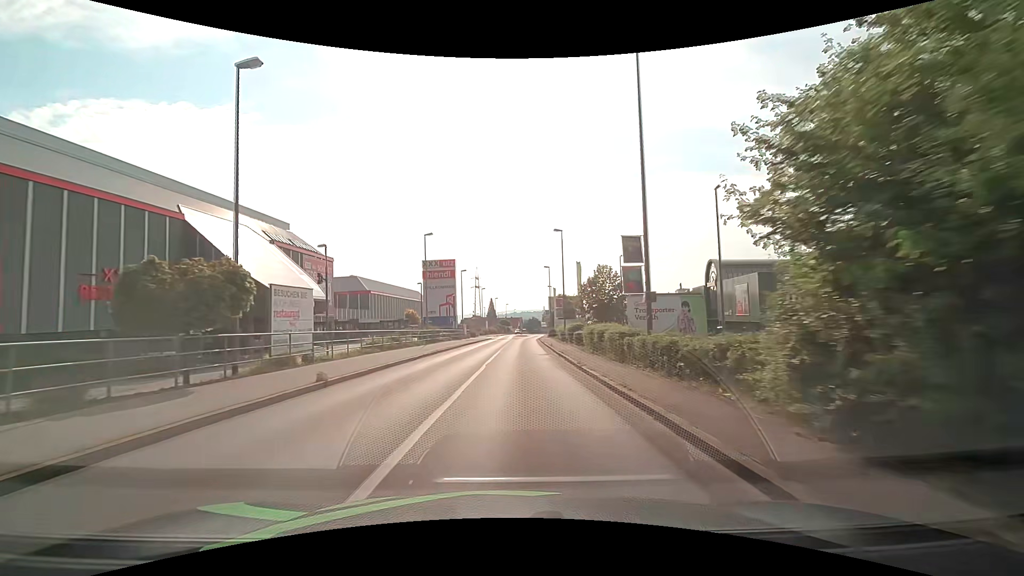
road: tertiary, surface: asphalt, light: Day
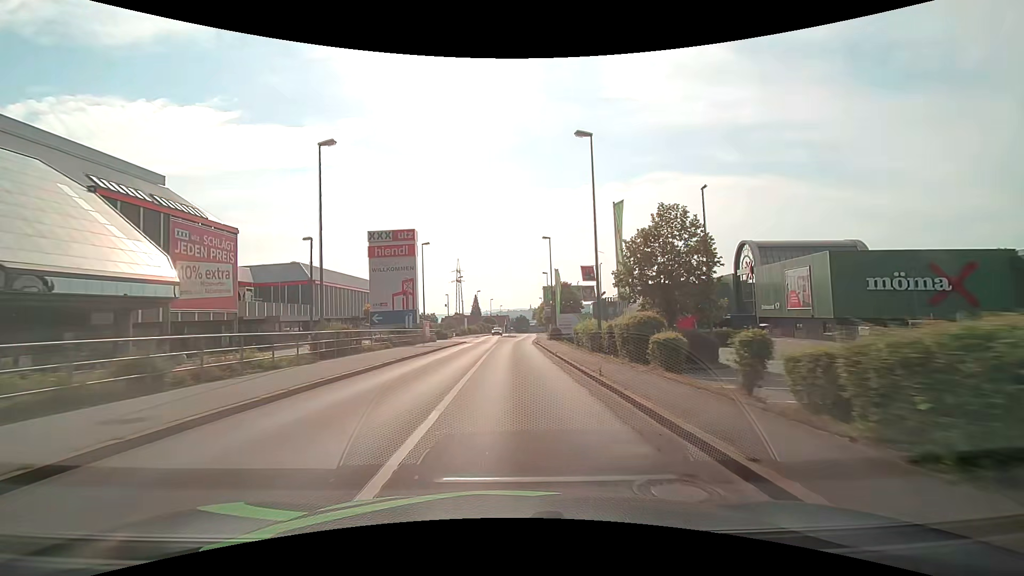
(+0.3, +22.6) m; +1°
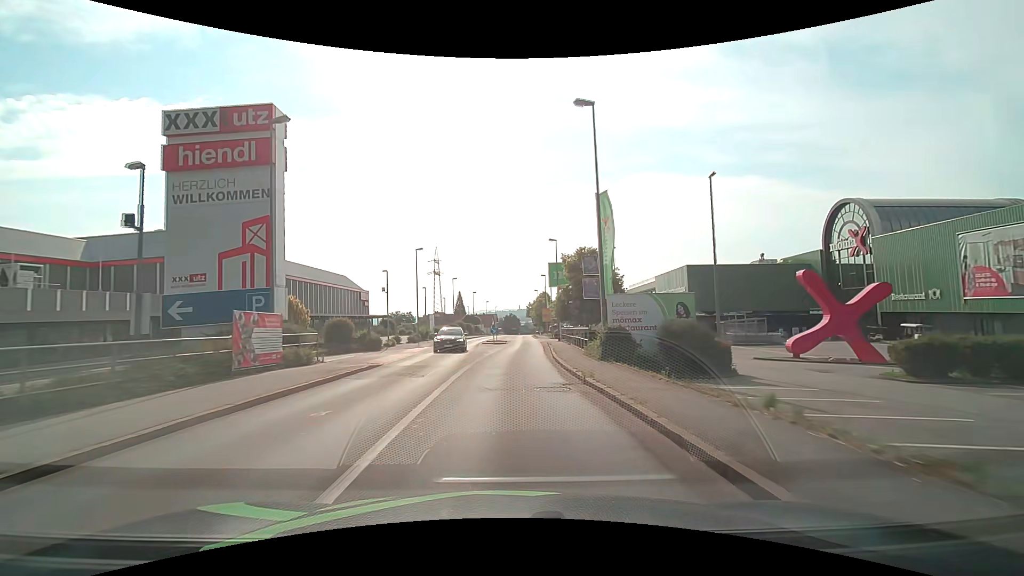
(+0.3, +30.4) m; +1°
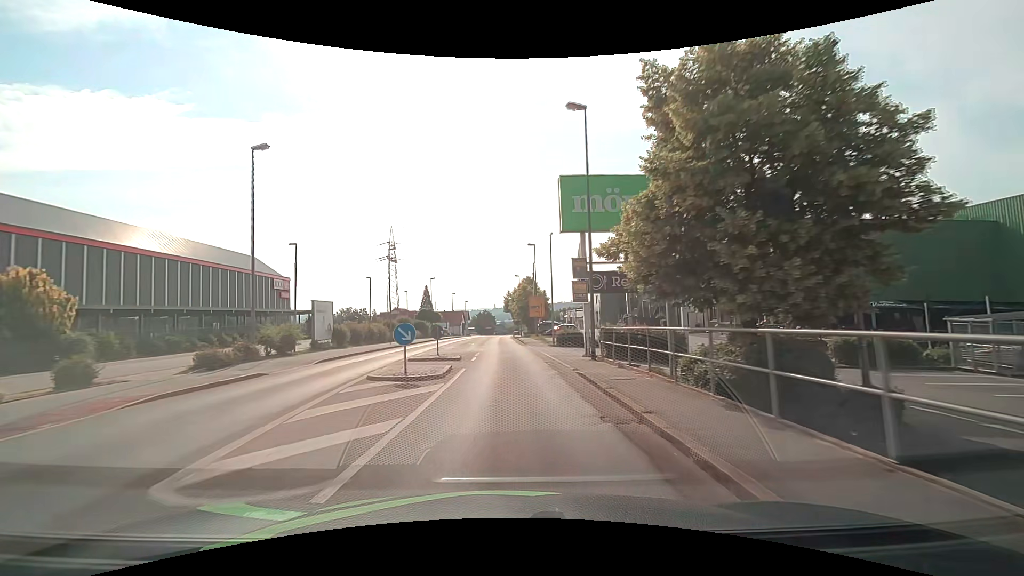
(+0.7, +30.4) m; +3°
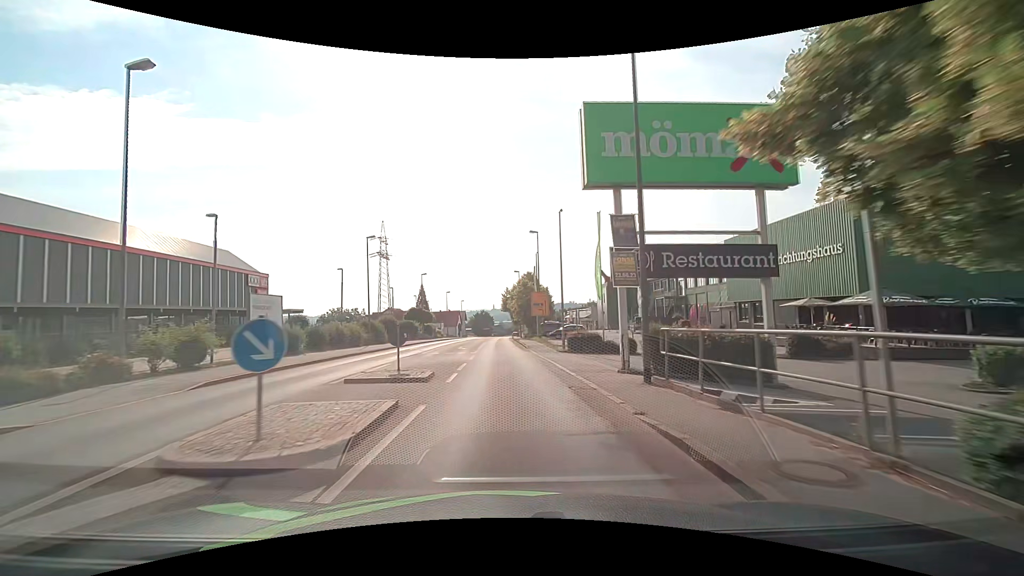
(0.0, +7.6) m; 0°
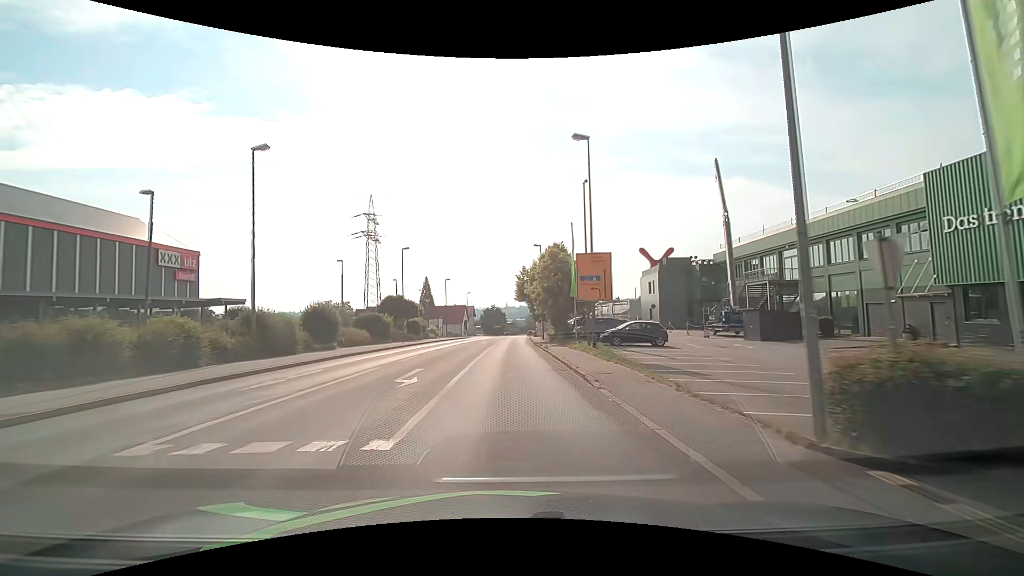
(-0.5, +22.8) m; -2°
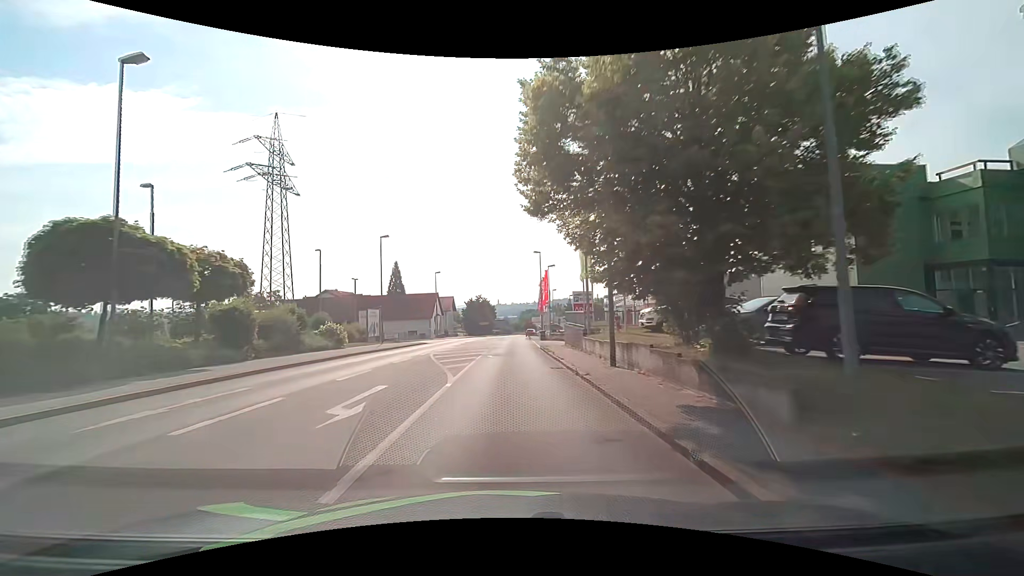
(+0.5, +38.1) m; +1°
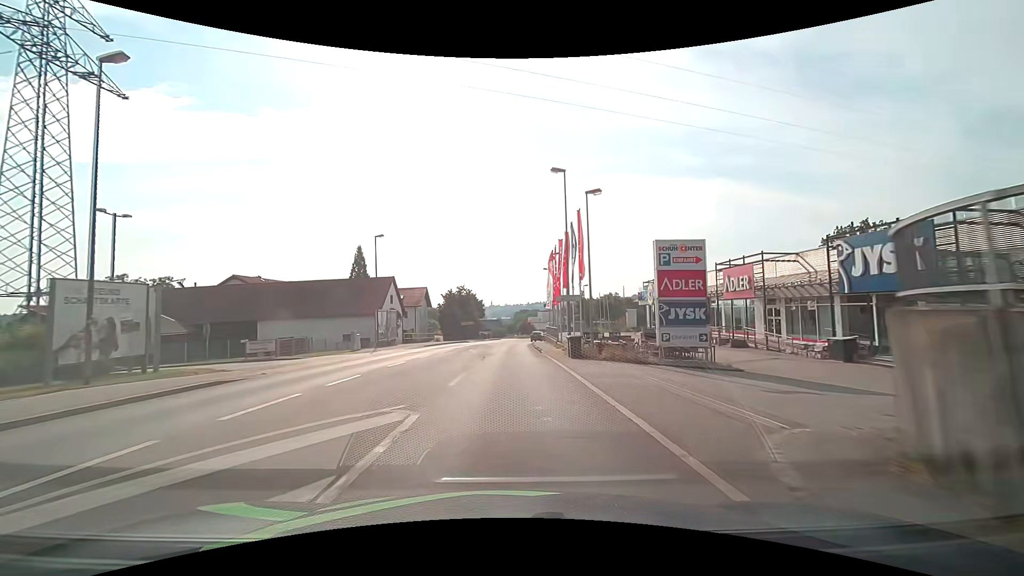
(+0.2, +30.6) m; +1°
(0, +10) (0, +20) (0, +30) (0, +40) (+1, +50) (+1, +60) (+3, +70) (+5, +80) (+9, +89) (+13, +98) m
